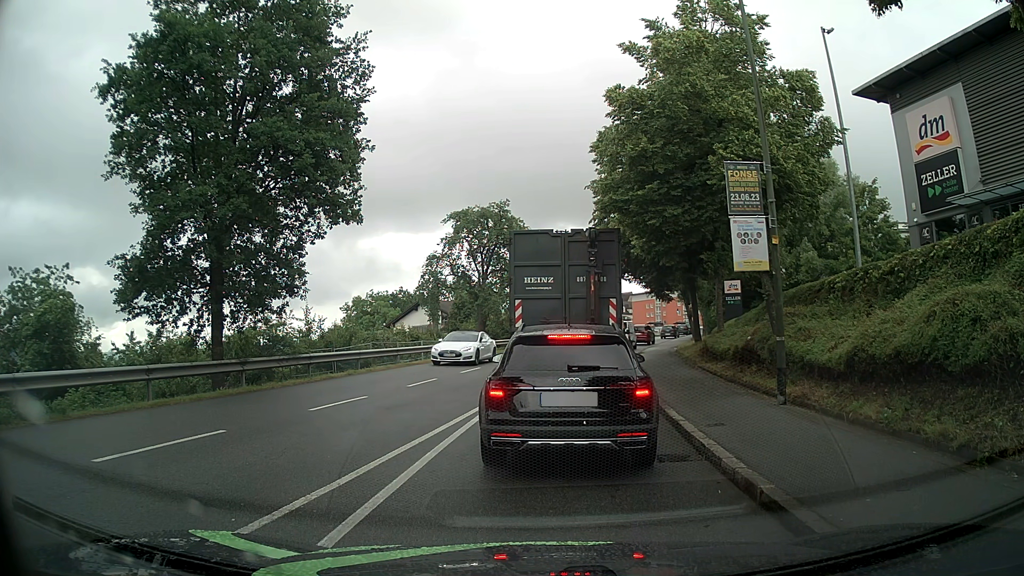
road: tertiary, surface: asphalt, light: Day
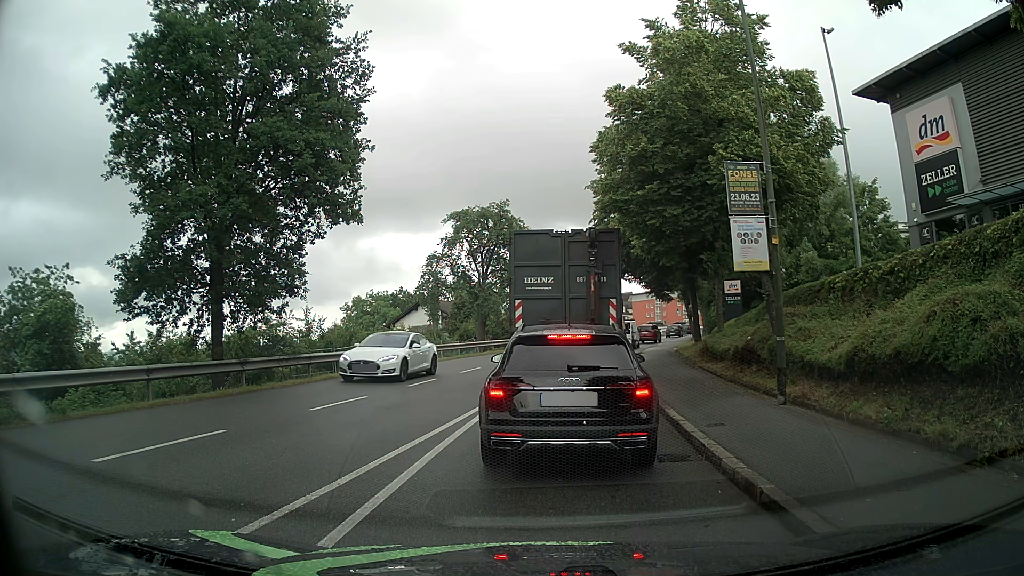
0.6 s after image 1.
(0.0, 0.0) m; 0°
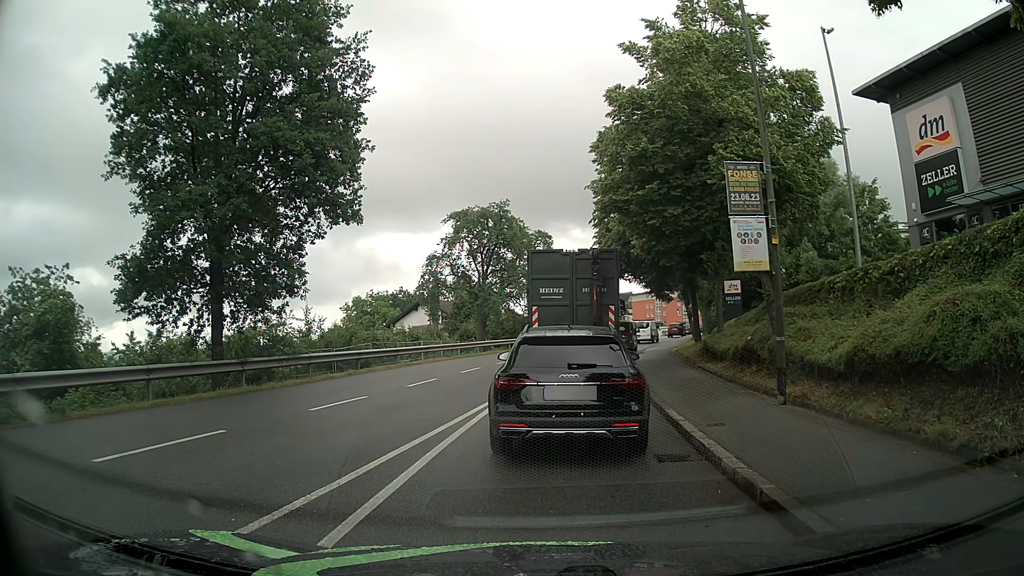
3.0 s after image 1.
(0.0, 0.0) m; 0°
